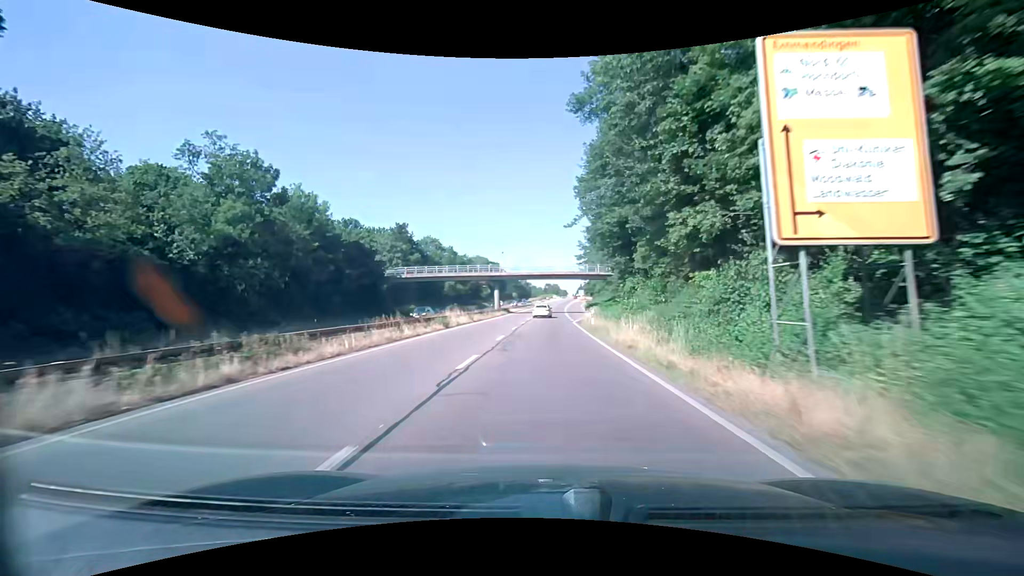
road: trunk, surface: asphalt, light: Day
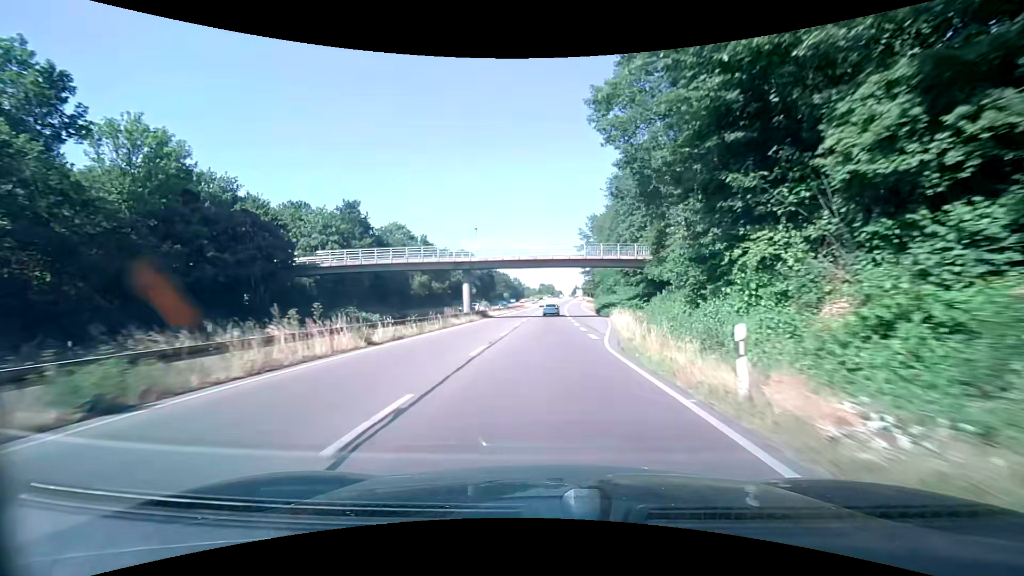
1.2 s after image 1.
(+0.2, +24.1) m; +1°
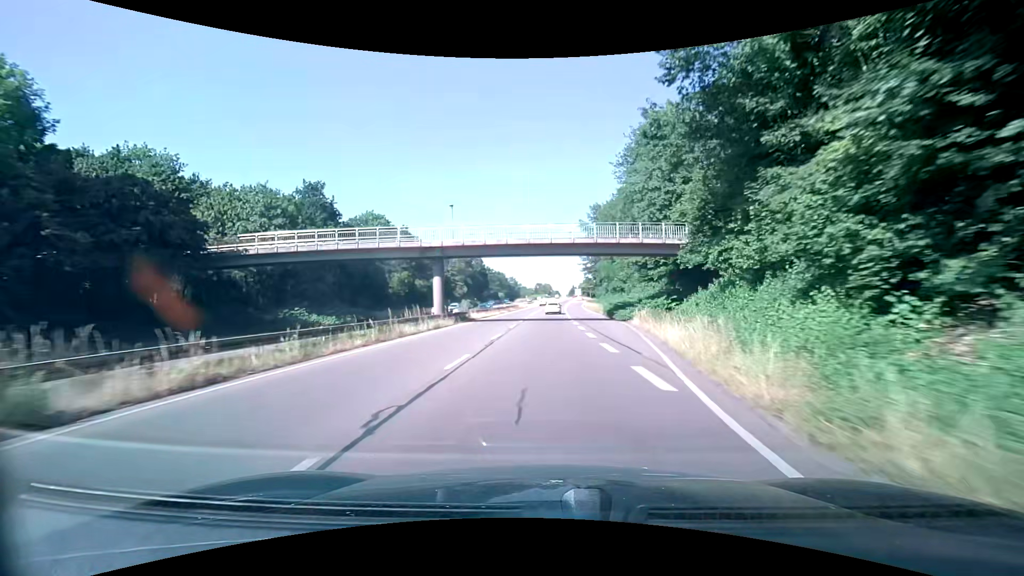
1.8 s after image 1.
(0.0, +12.1) m; 0°
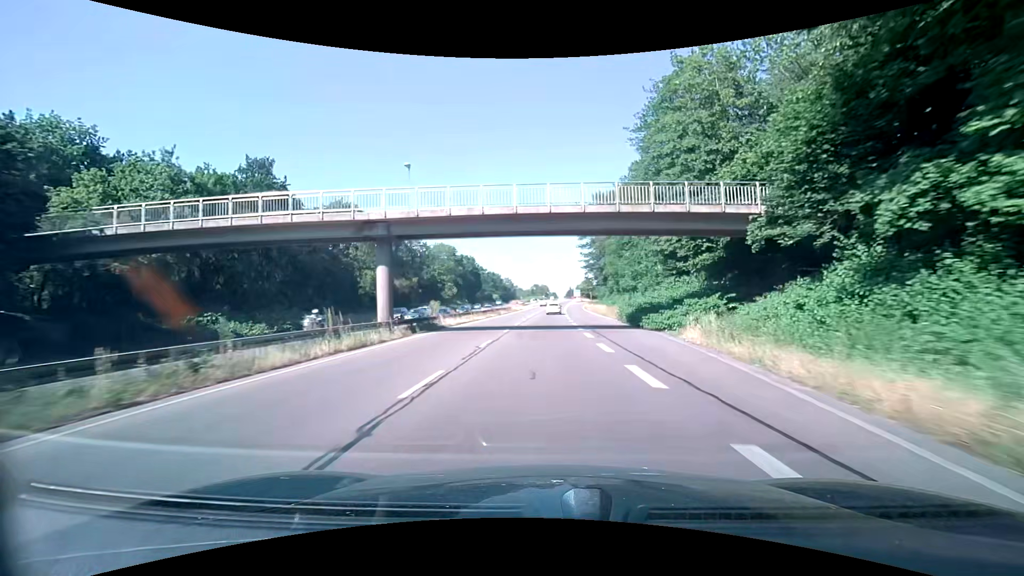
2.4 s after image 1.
(0.0, +12.0) m; 0°
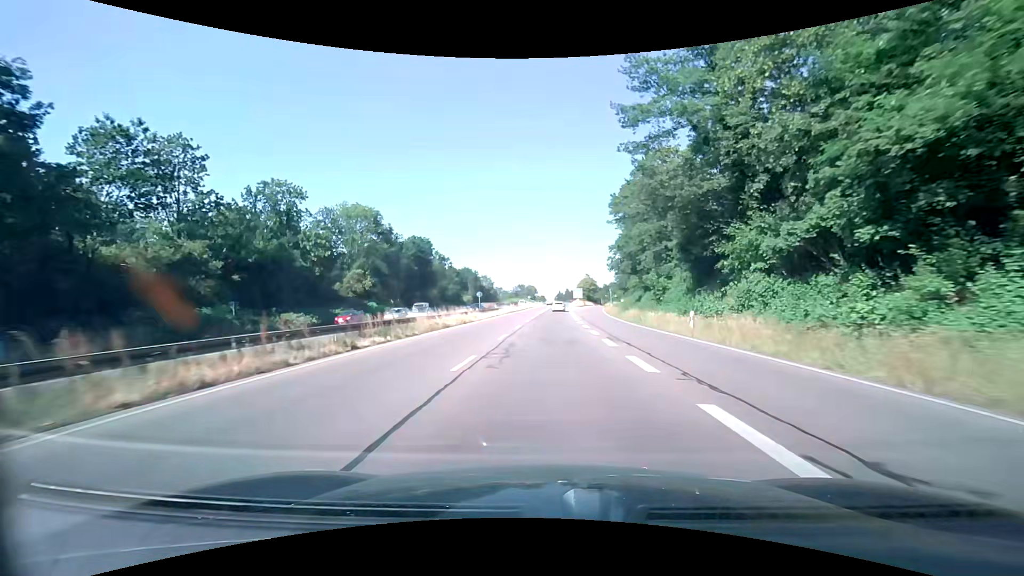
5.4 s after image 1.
(+0.6, +59.8) m; +1°
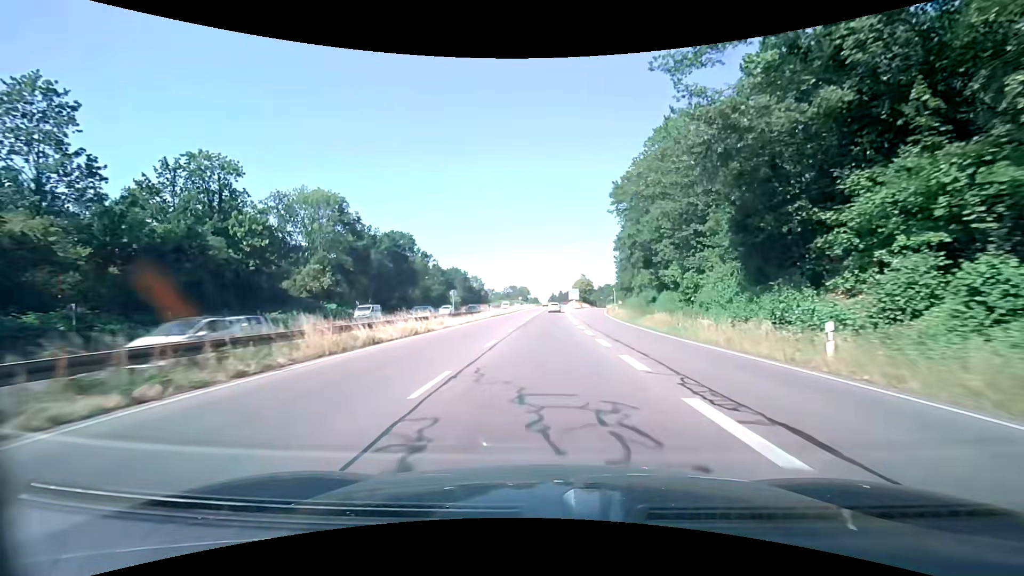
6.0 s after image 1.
(+0.1, +11.8) m; +1°
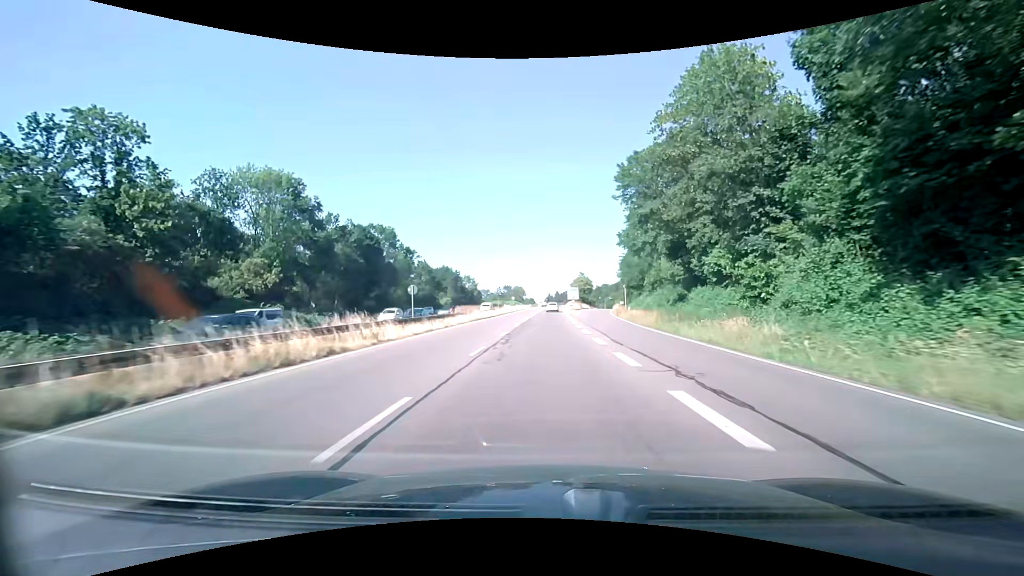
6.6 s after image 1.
(0.0, +11.8) m; 0°
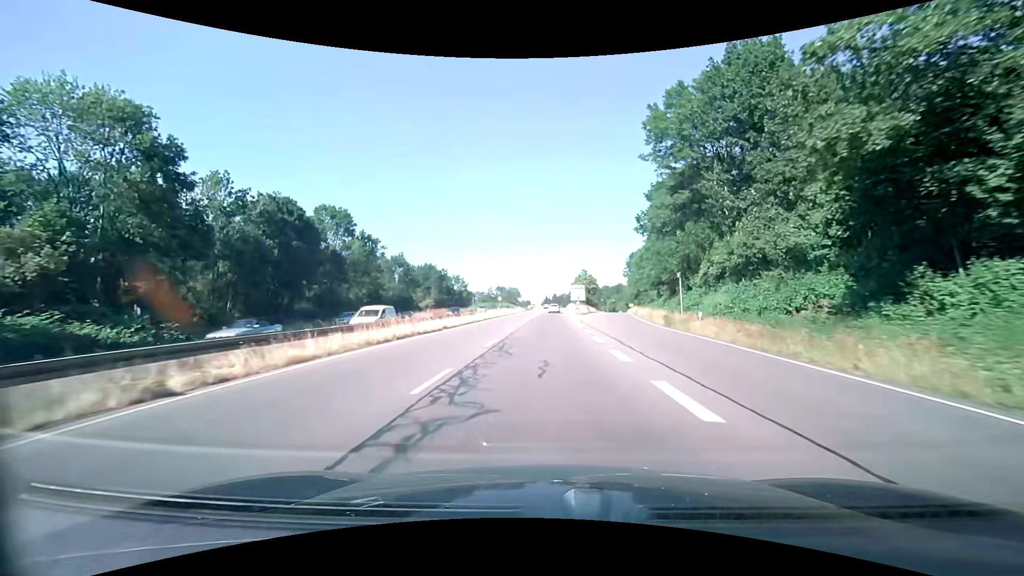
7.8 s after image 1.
(+0.1, +23.7) m; 0°
(0, +10) (0, +20) (0, +30) (0, +40) (0, +50) (+1, +60) (+1, +70) (+1, +80) (+2, +90) (+2, +100) m
